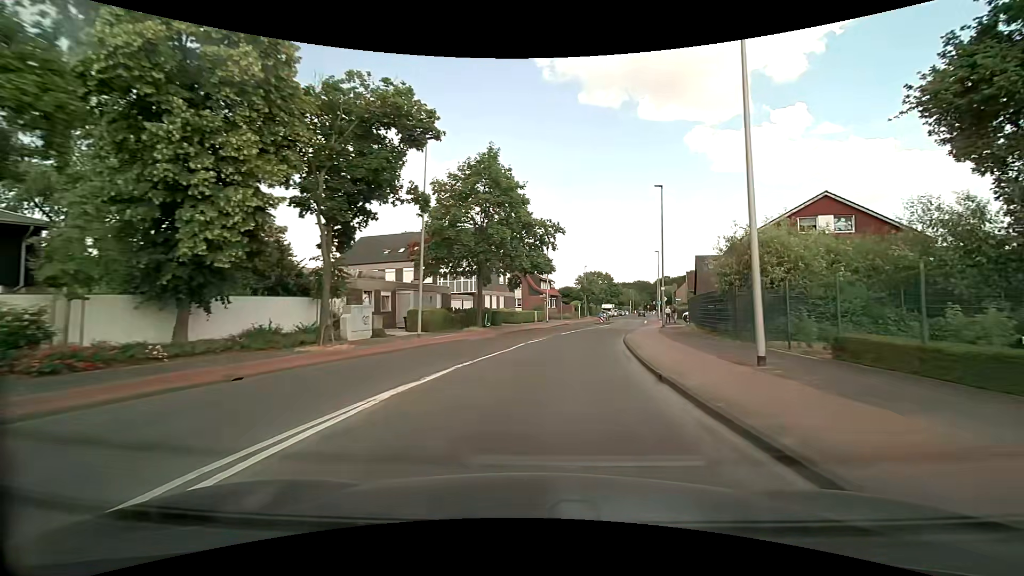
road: tertiary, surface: asphalt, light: Day
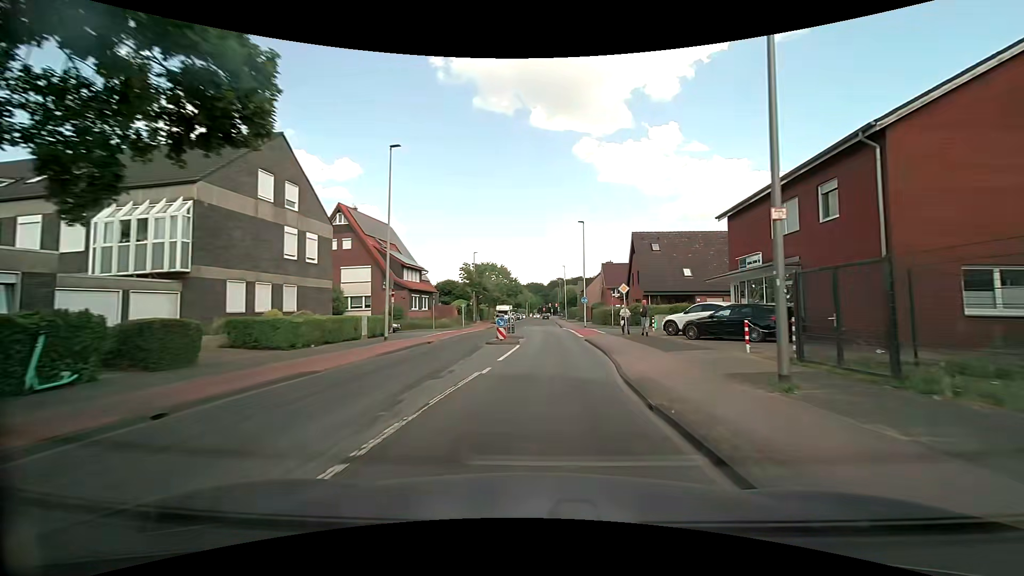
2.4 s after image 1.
(+3.1, +28.8) m; +12°
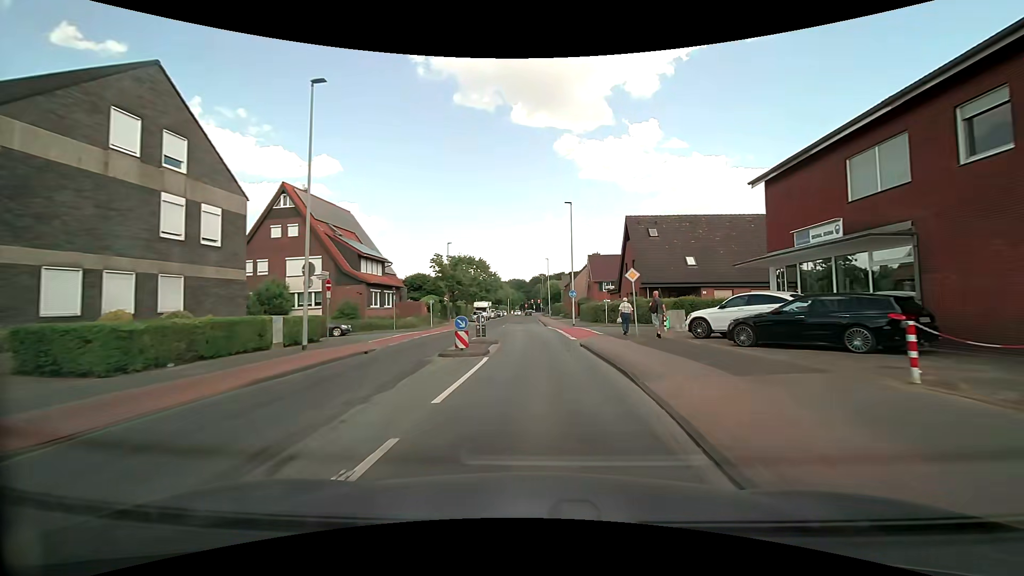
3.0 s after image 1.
(+0.1, +7.2) m; +2°
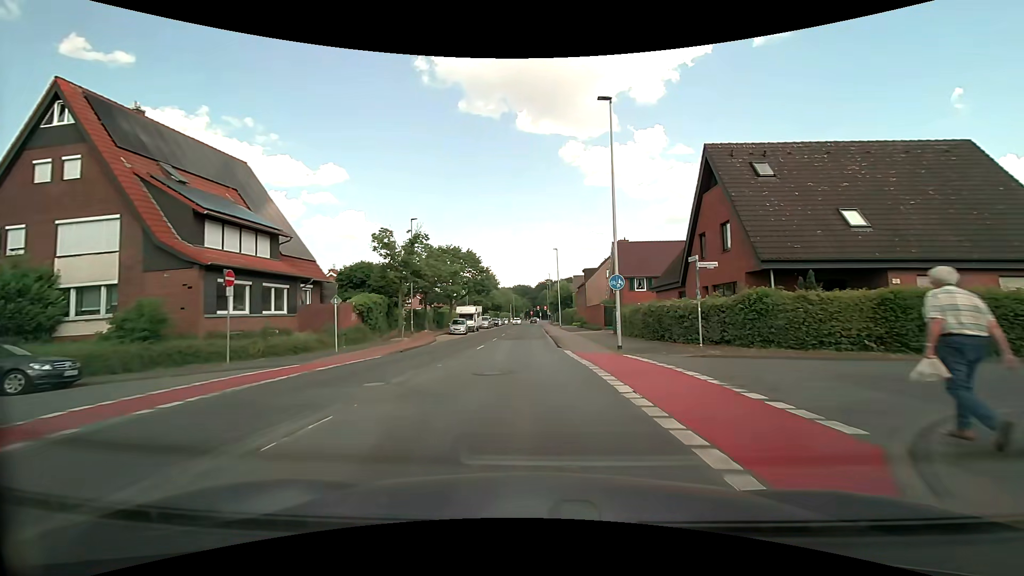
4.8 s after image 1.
(0.0, +21.2) m; -1°
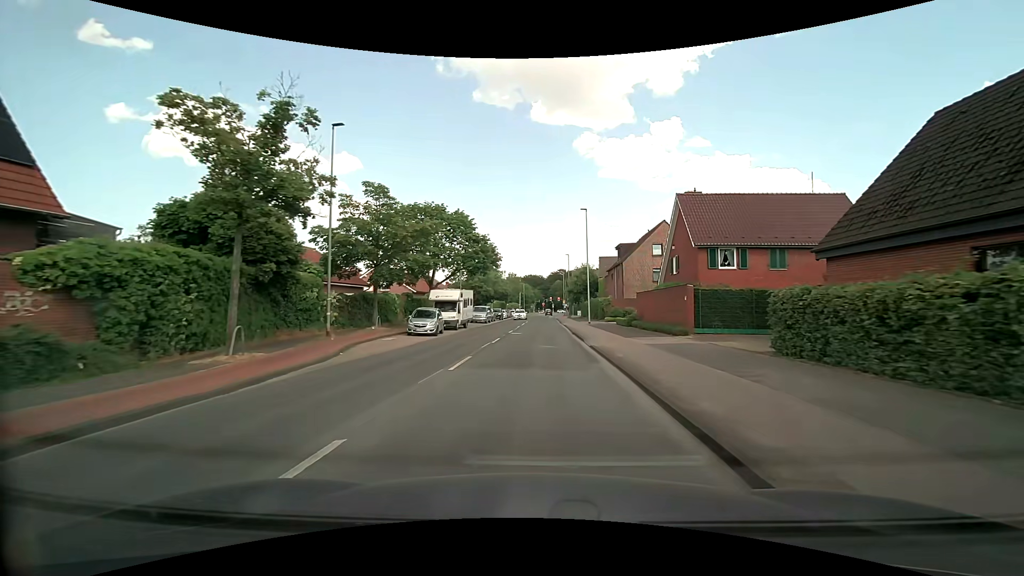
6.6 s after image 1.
(-0.3, +20.7) m; -1°
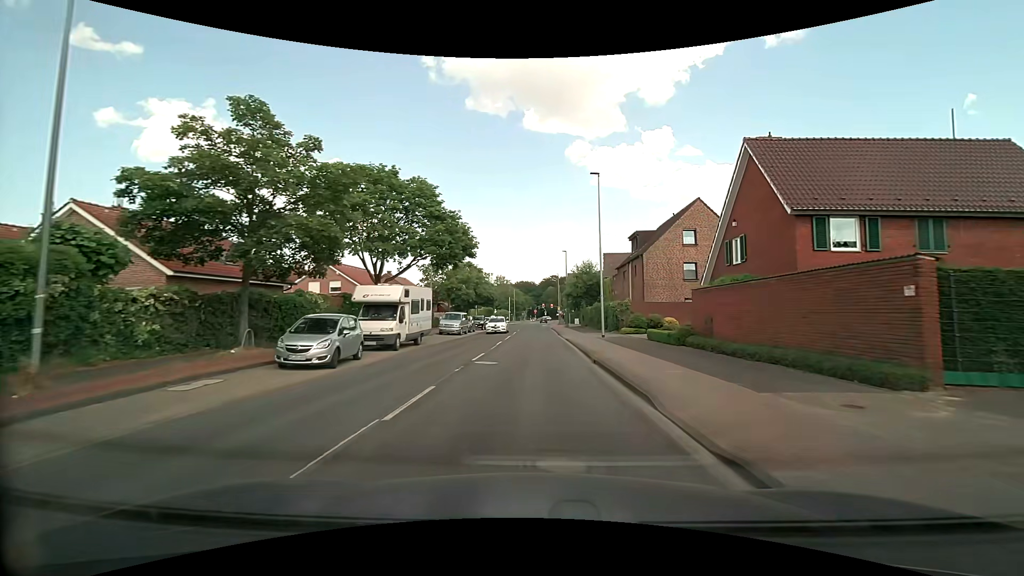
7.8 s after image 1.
(+0.1, +13.7) m; +1°
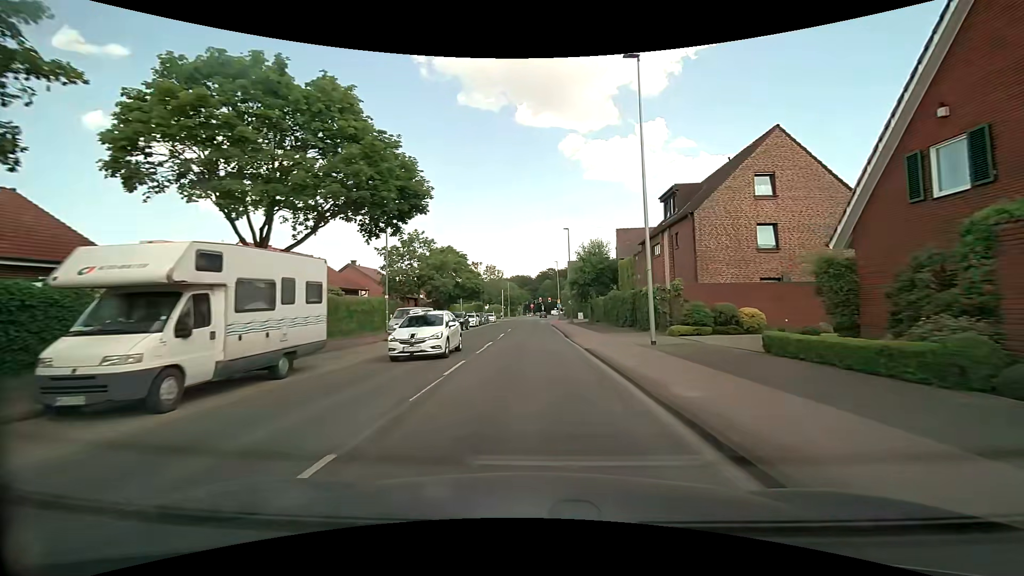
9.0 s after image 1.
(0.0, +13.7) m; 0°
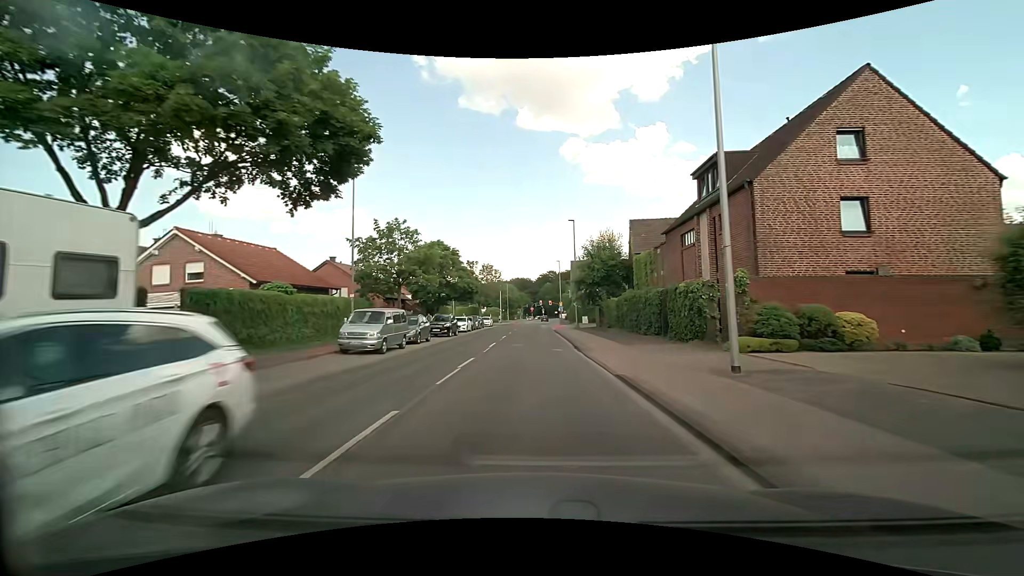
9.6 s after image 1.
(-0.1, +6.9) m; -1°
(0, +10) (0, +20) (0, +30) (0, +40) (0, +50) (+1, +60) (+1, +70) (+1, +80) (+1, +90) (+2, +100) m
